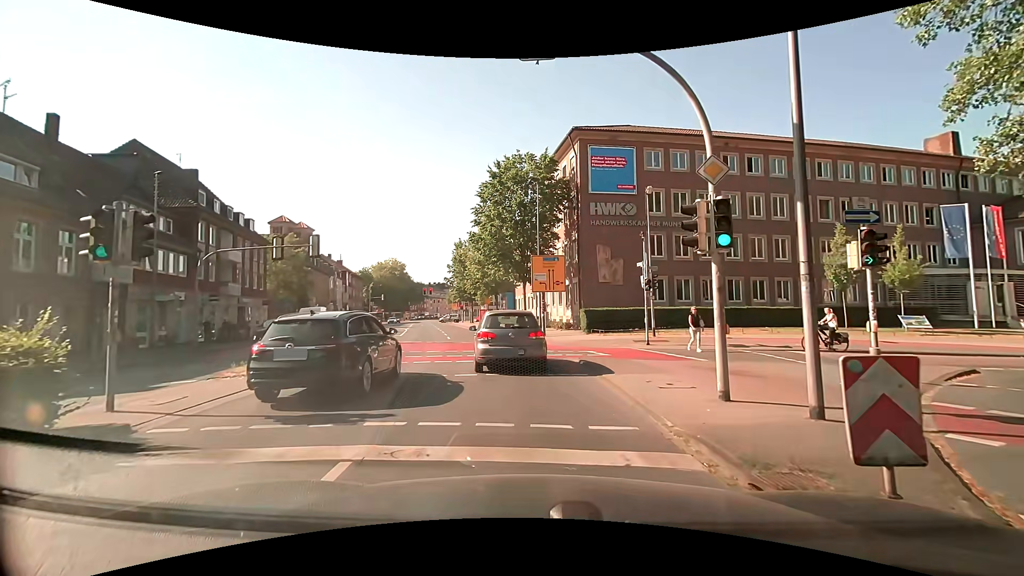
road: secondary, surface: asphalt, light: Day
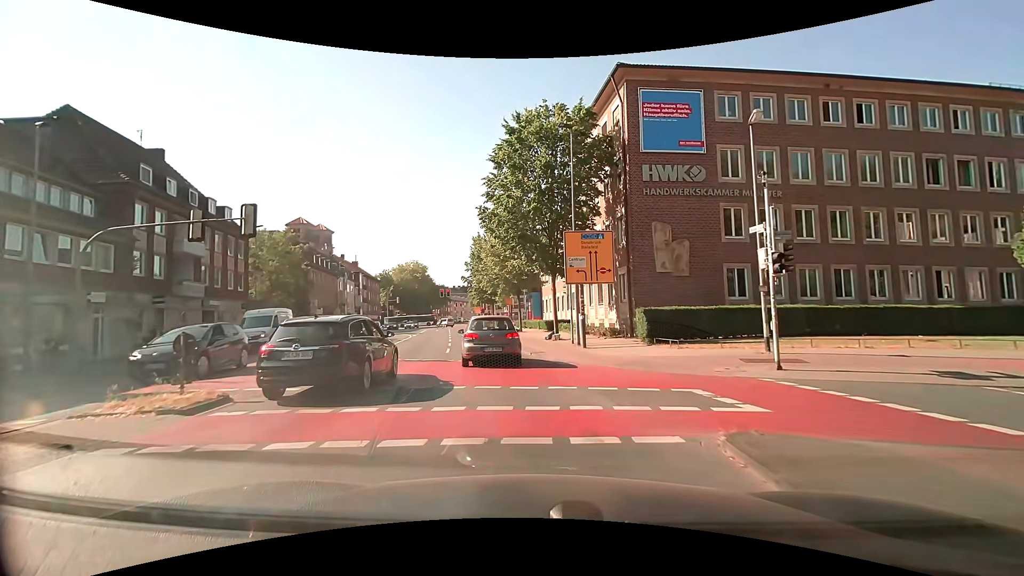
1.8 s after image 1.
(-0.3, +9.7) m; -4°
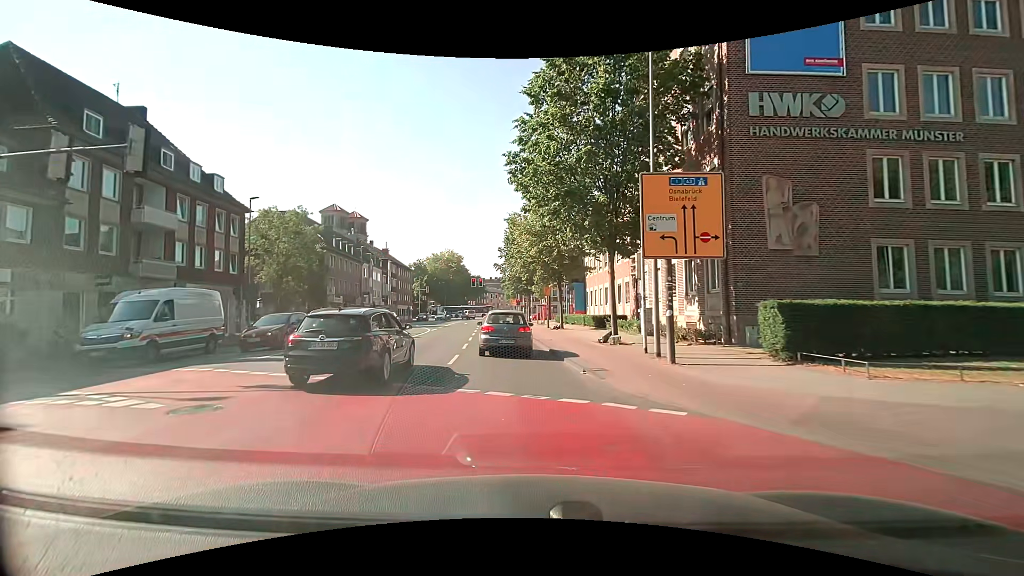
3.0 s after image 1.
(-0.3, +8.1) m; -5°
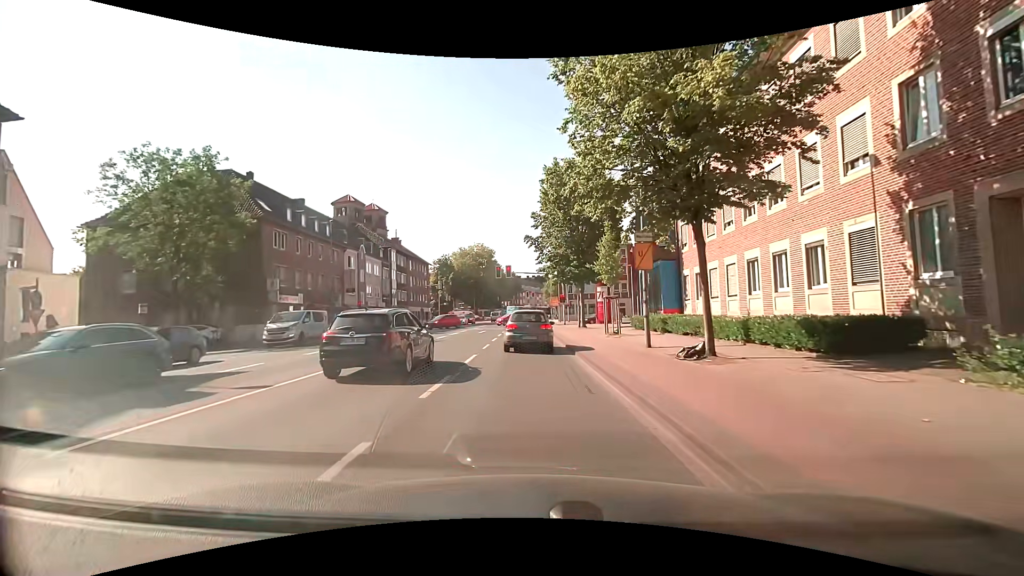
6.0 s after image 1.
(-1.2, +22.6) m; -5°
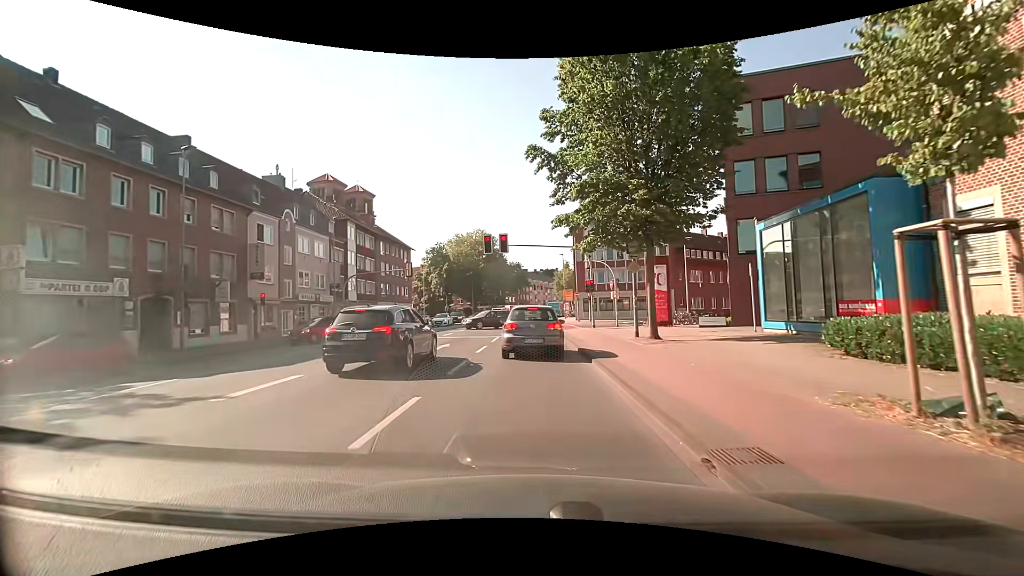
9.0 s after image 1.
(0.0, +19.9) m; -1°
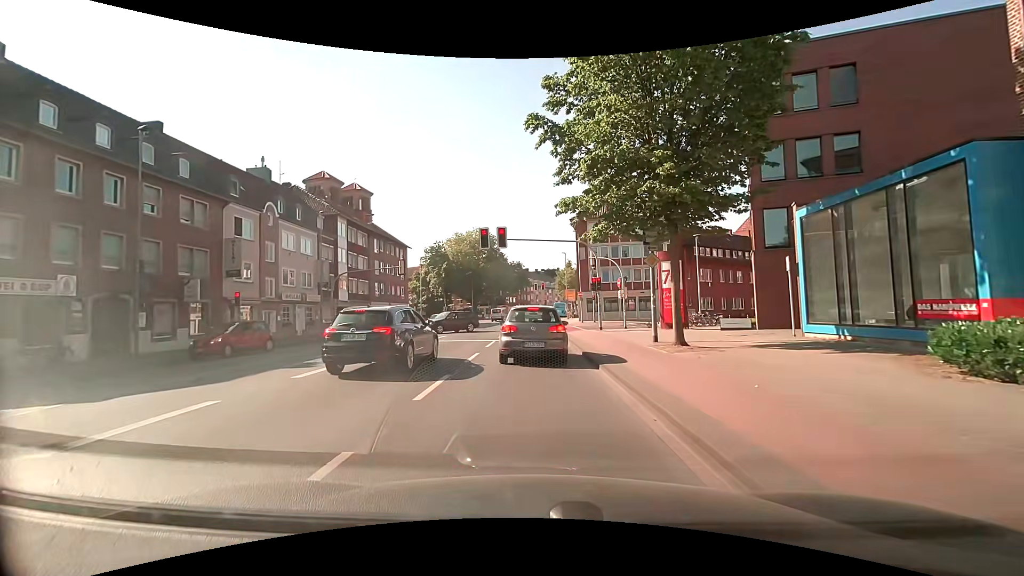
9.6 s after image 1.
(0.0, +2.9) m; 0°
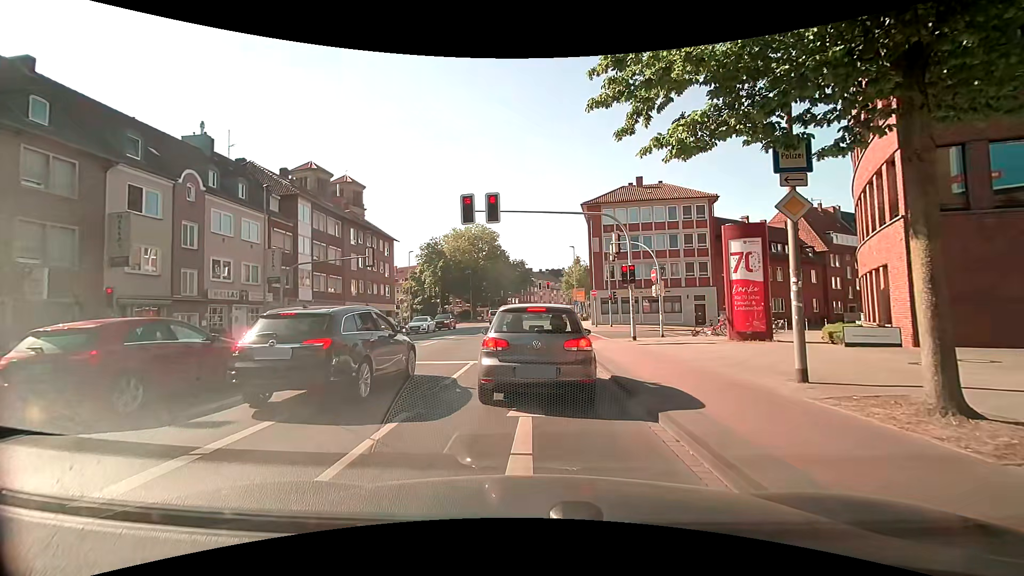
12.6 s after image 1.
(0.0, +9.1) m; -1°
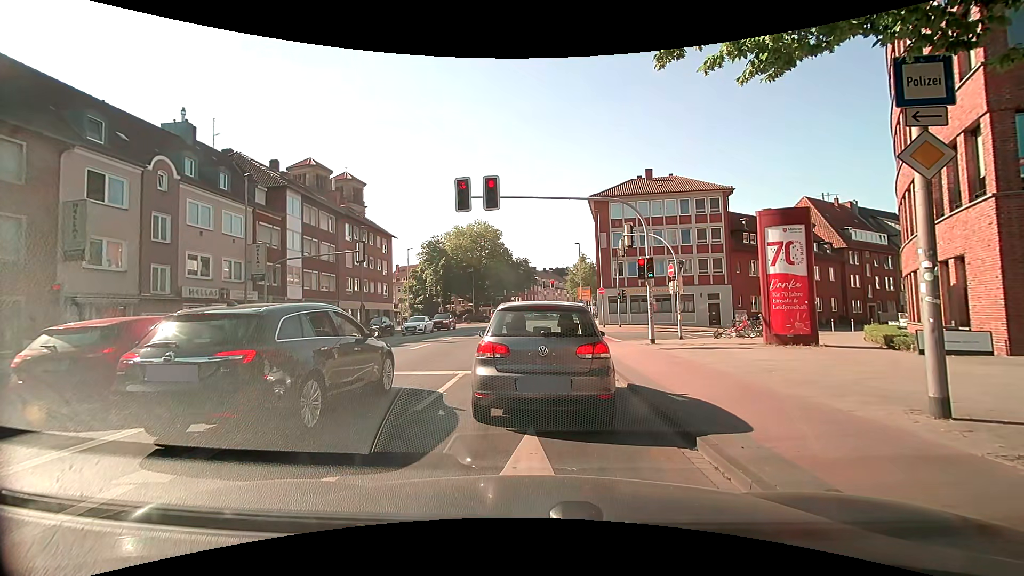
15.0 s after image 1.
(0.0, +2.5) m; +1°
(0, +10) (0, +20) (0, +30) (0, +40) (0, +50) (+1, +60) (+2, +70) (+4, +80) (+5, +90) (+7, +100) m
